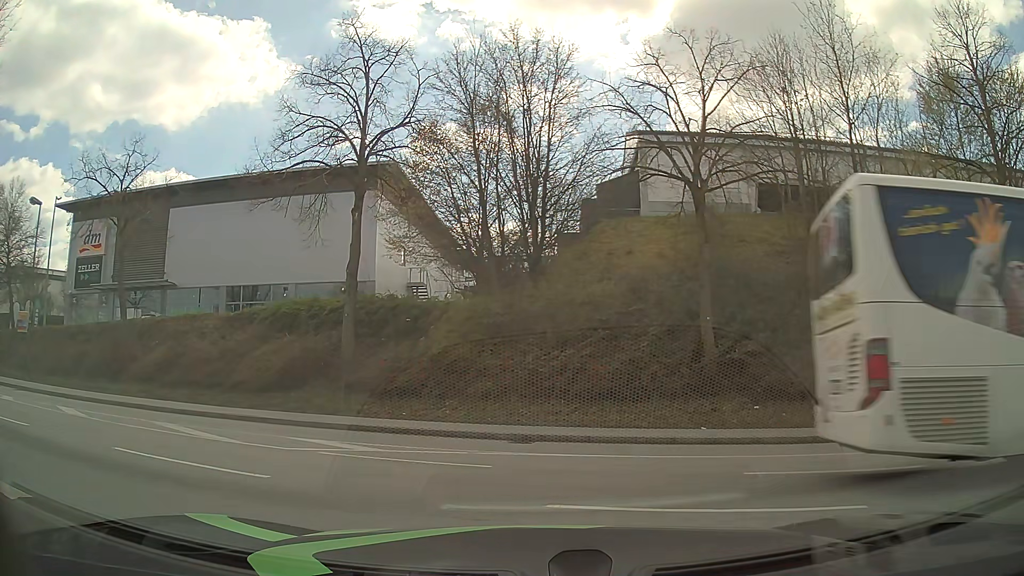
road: tertiary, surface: asphalt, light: Day
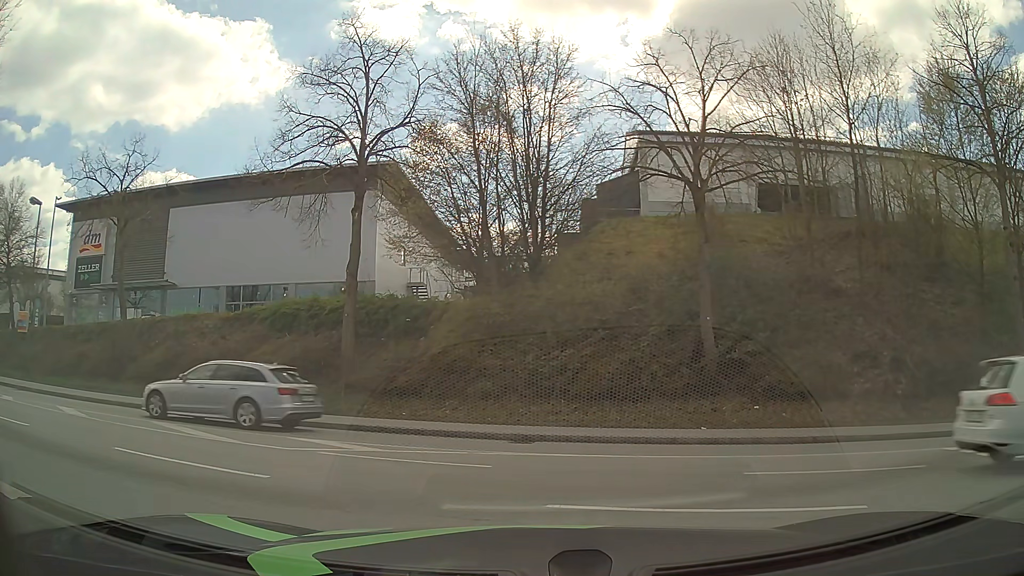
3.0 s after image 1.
(0.0, 0.0) m; 0°
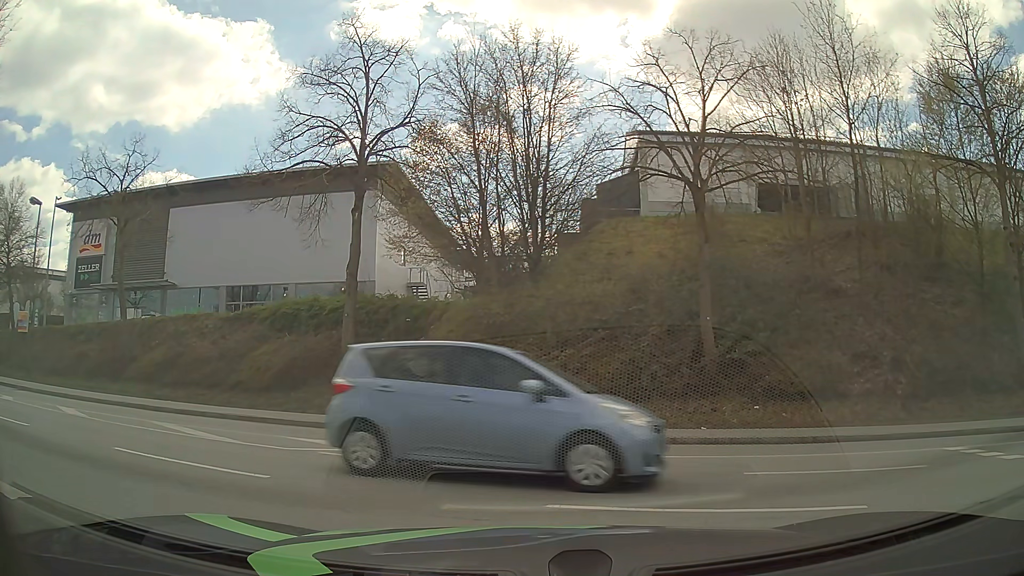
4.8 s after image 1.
(0.0, 0.0) m; 0°
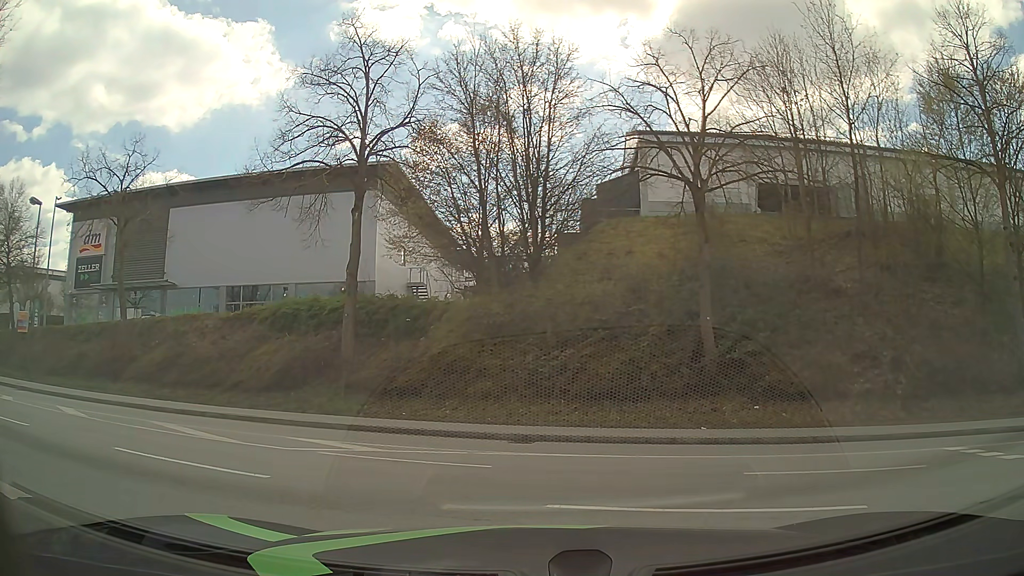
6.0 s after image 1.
(0.0, 0.0) m; 0°
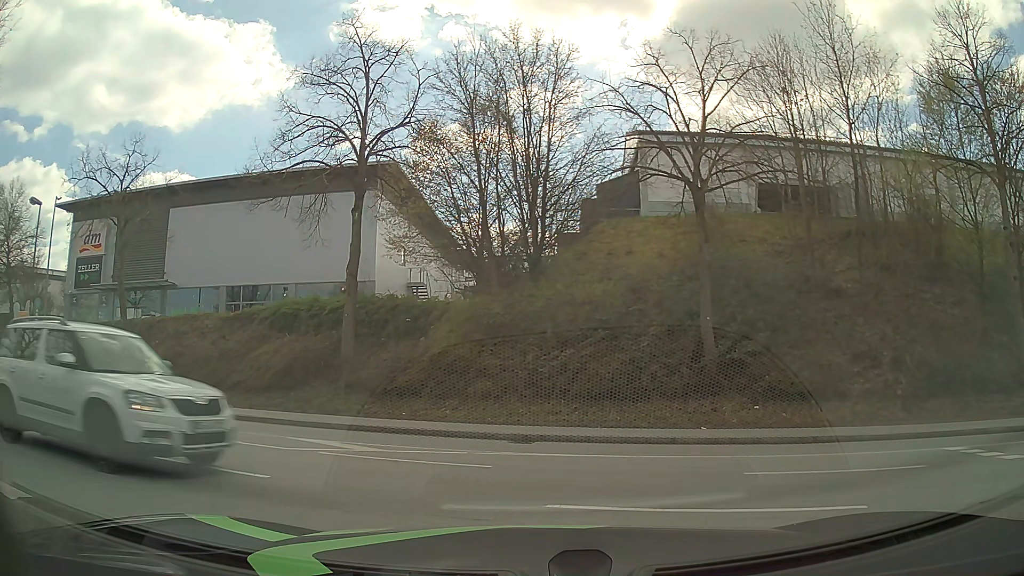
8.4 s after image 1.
(0.0, 0.0) m; 0°
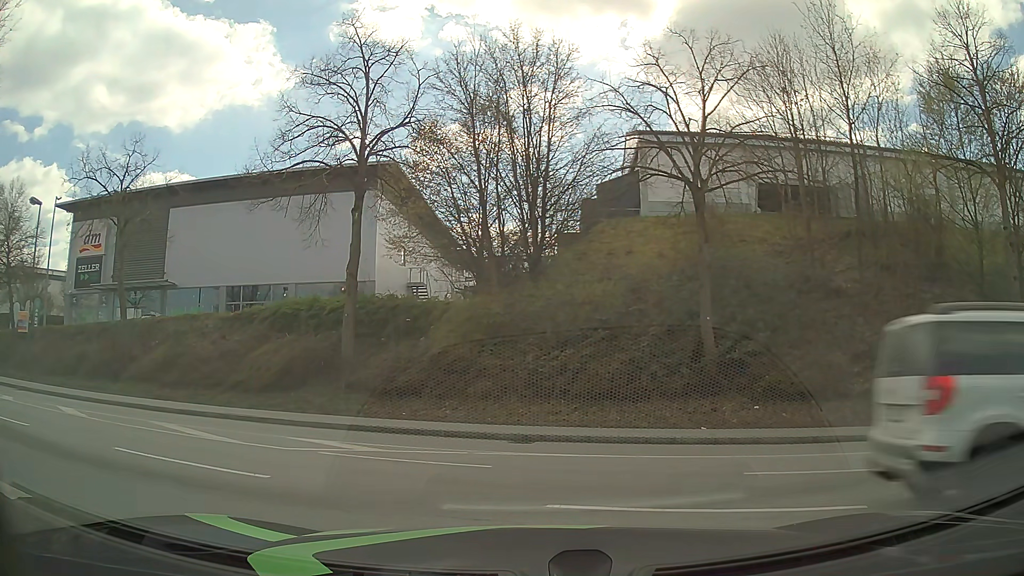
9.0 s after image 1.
(0.0, 0.0) m; 0°
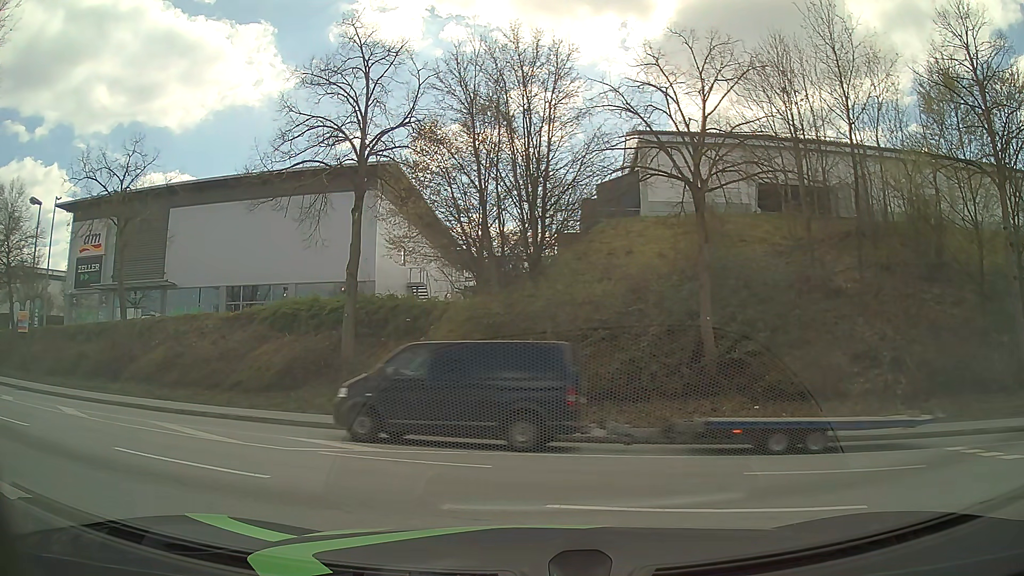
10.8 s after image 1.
(0.0, 0.0) m; 0°
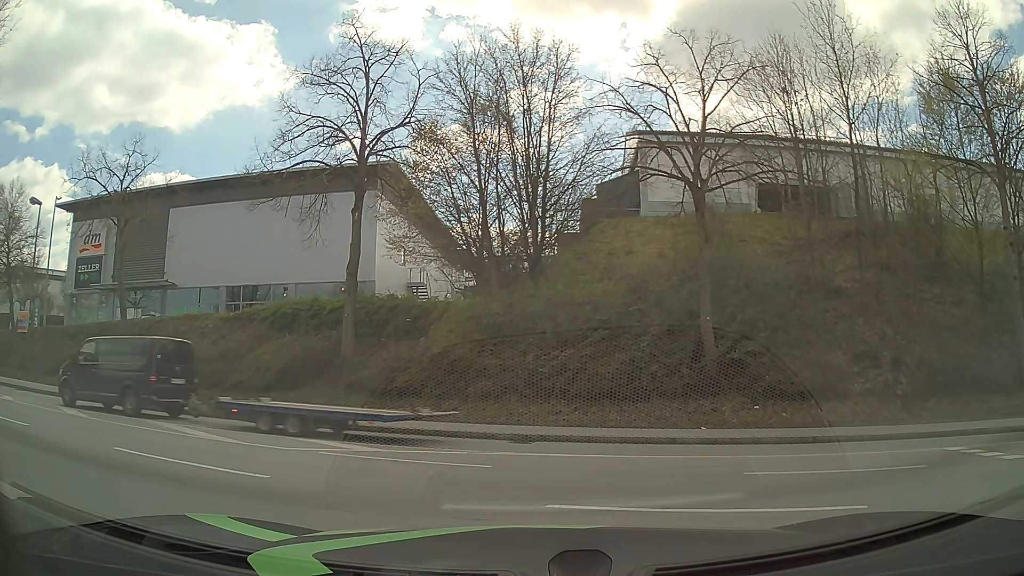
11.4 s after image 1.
(0.0, 0.0) m; 0°
